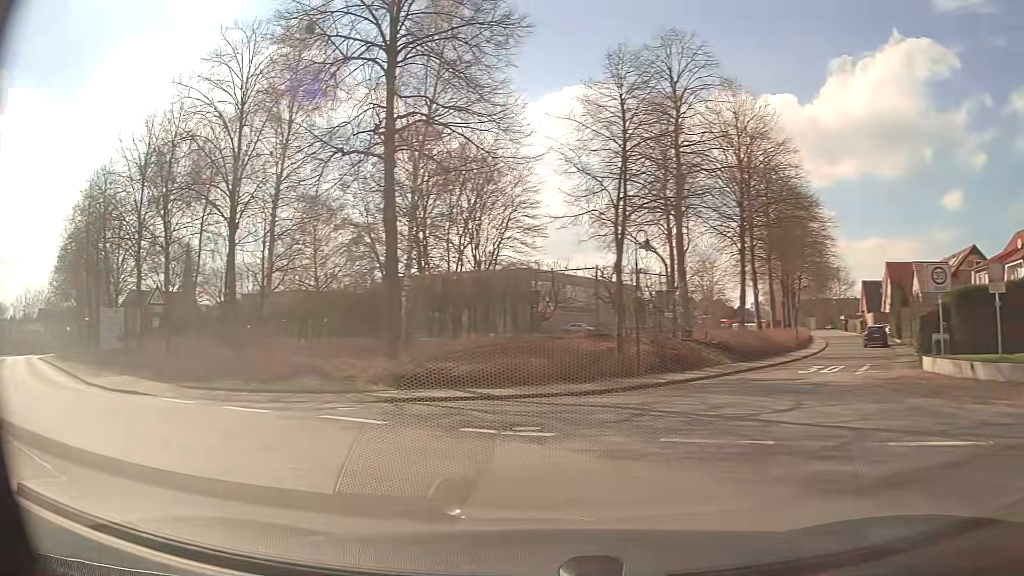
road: secondary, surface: asphalt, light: Day
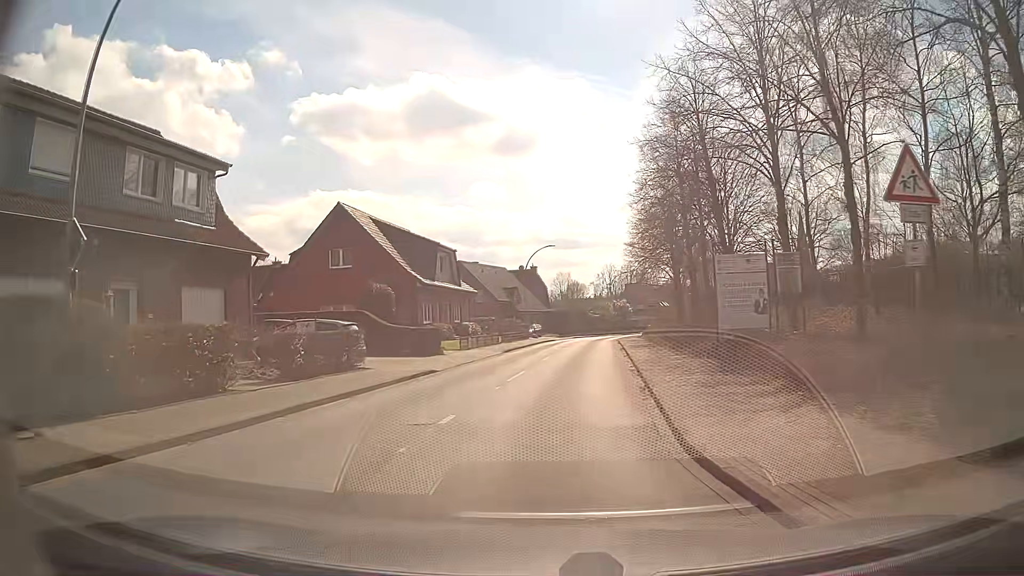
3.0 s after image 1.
(-9.5, +14.2) m; -52°
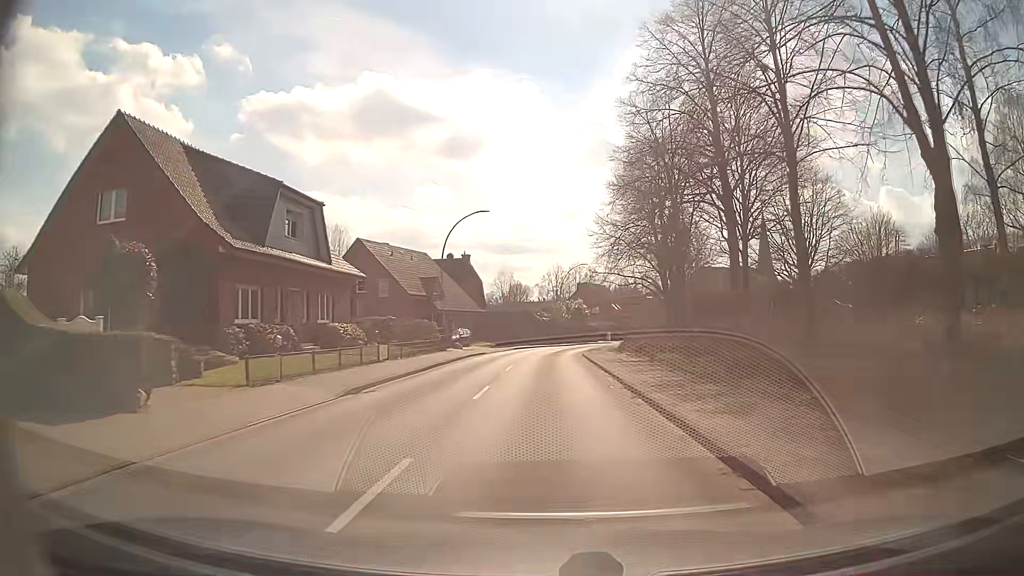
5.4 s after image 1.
(+0.7, +21.7) m; +4°
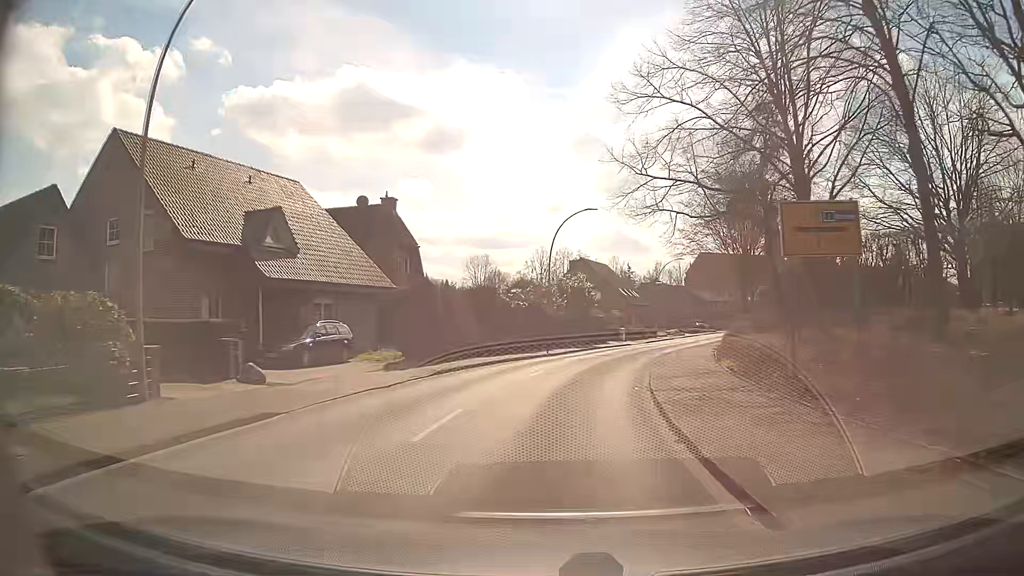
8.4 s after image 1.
(+0.6, +32.2) m; +1°
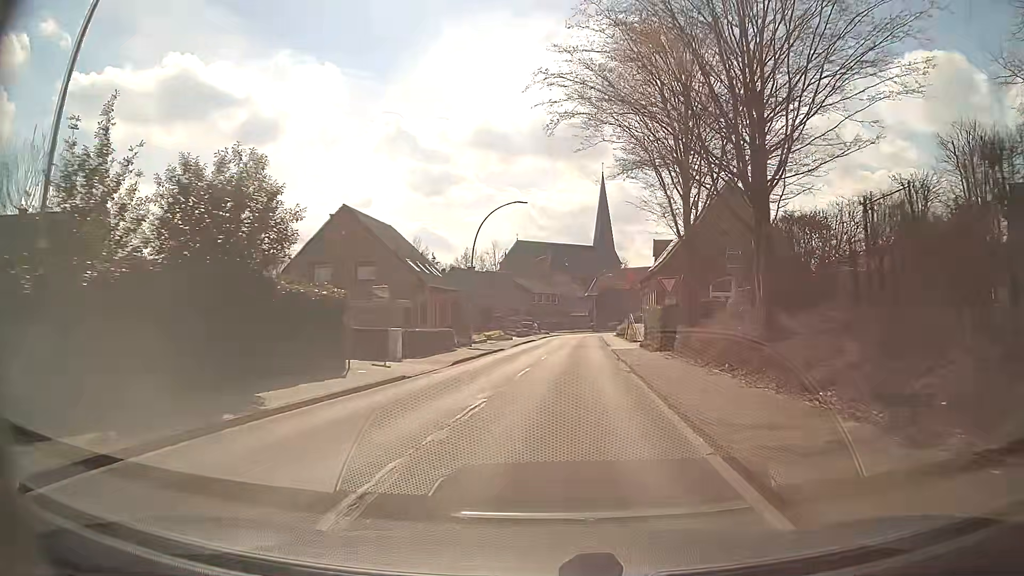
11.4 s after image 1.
(+4.7, +34.1) m; +16°
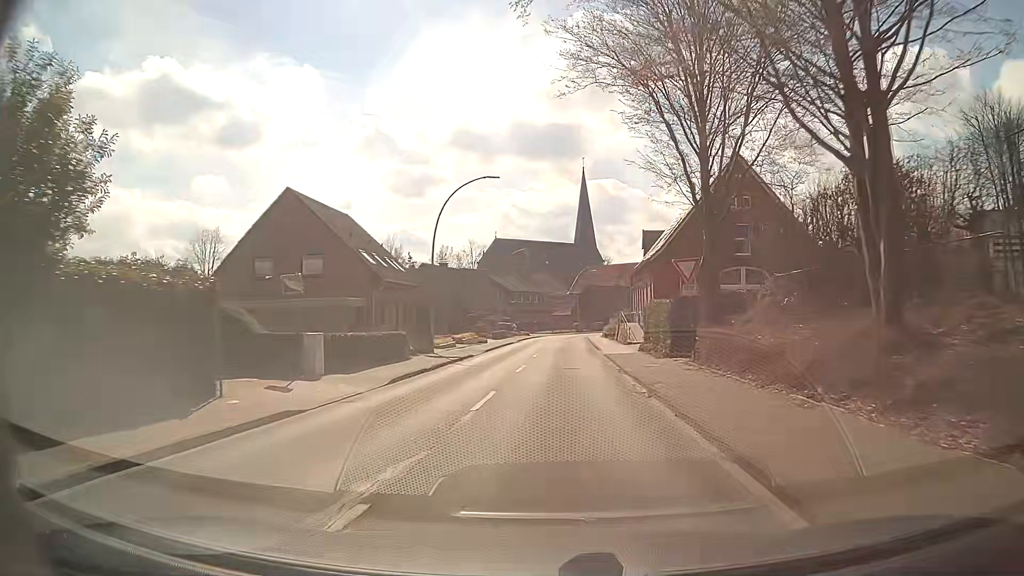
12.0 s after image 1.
(+0.1, +7.2) m; +1°
(0, +10) (0, +20) (+1, +30) (+1, +40) (+2, +50) (+2, +60) (+3, +70) (+5, +80) (+9, +89) (+15, +97) m
